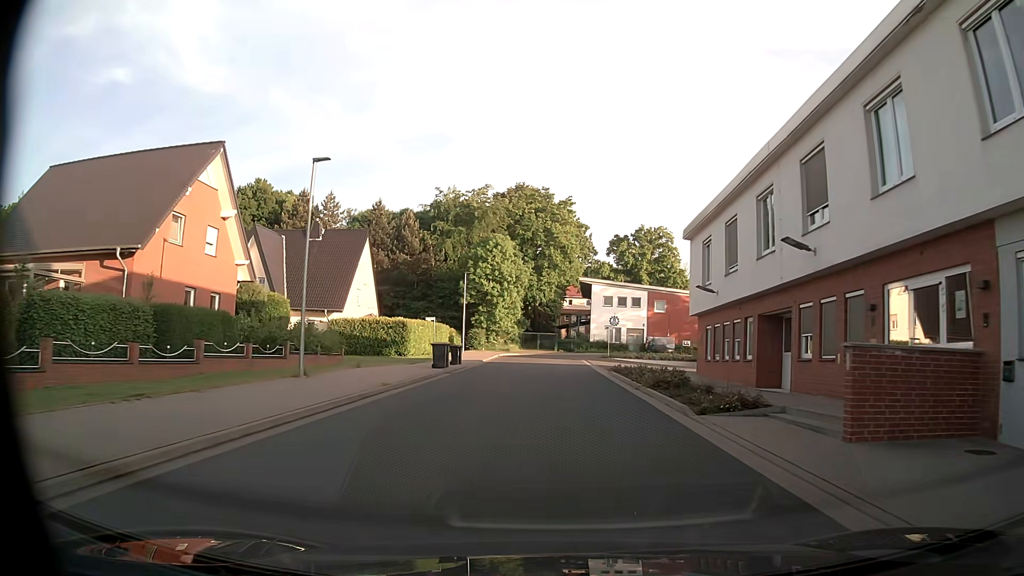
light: Day
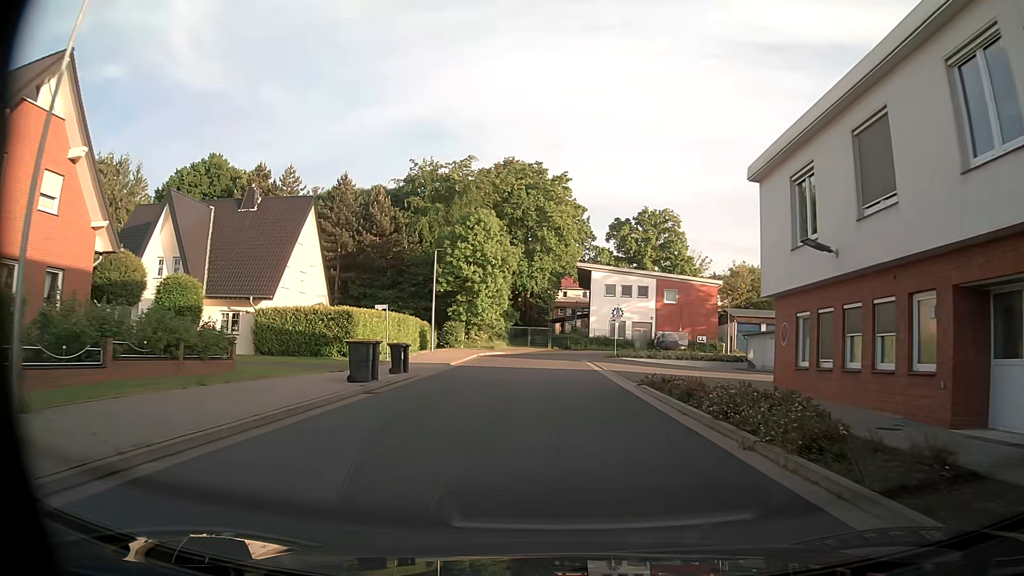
(+0.1, +11.3) m; +1°
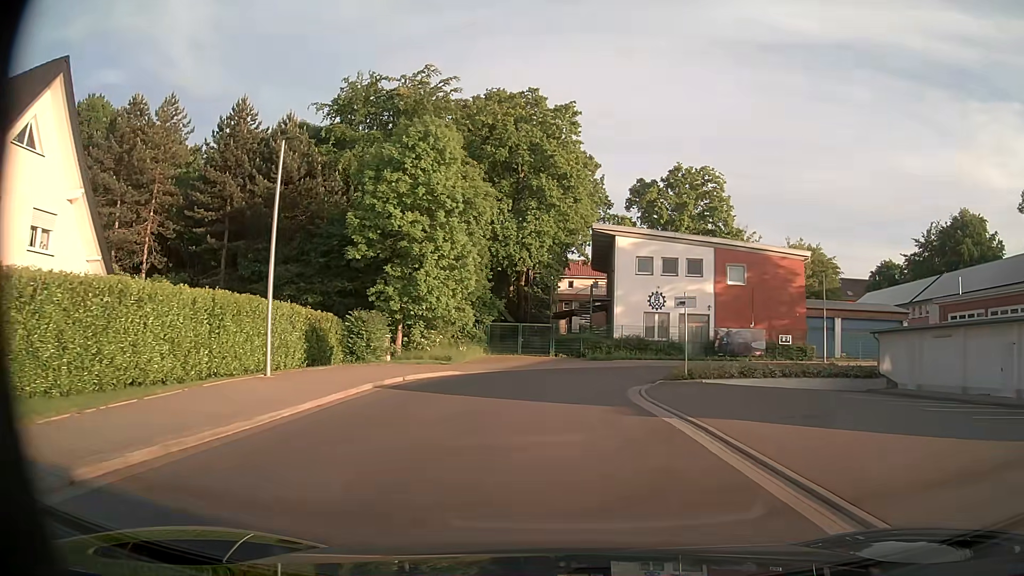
(+0.2, +24.7) m; 0°
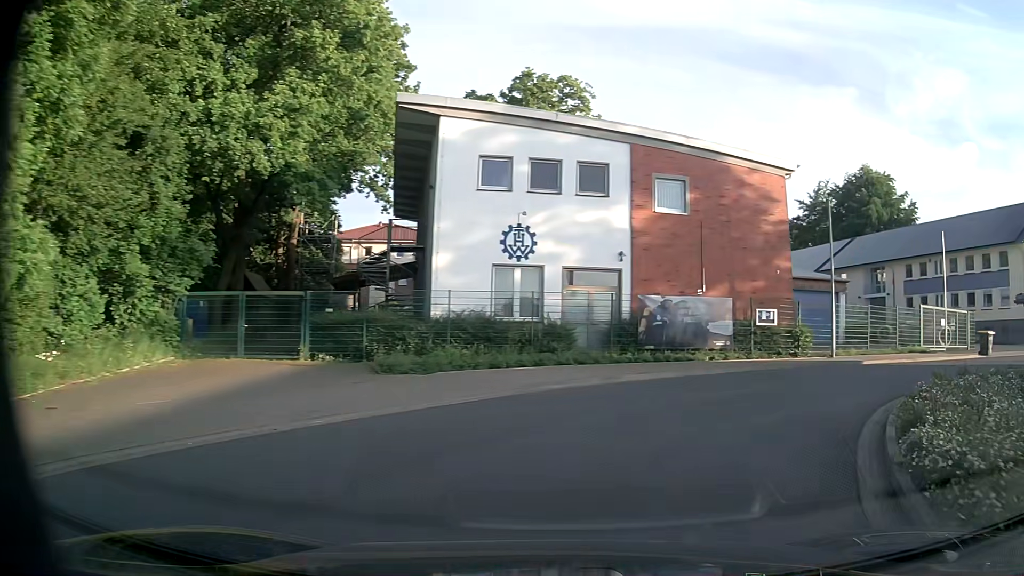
(+1.4, +22.2) m; +16°
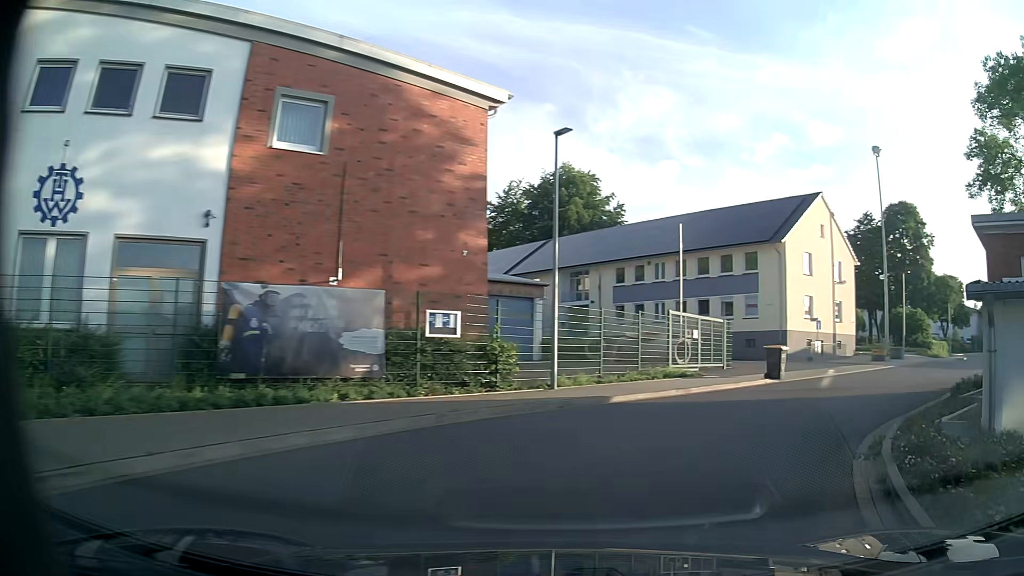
(+2.3, +9.4) m; +27°
